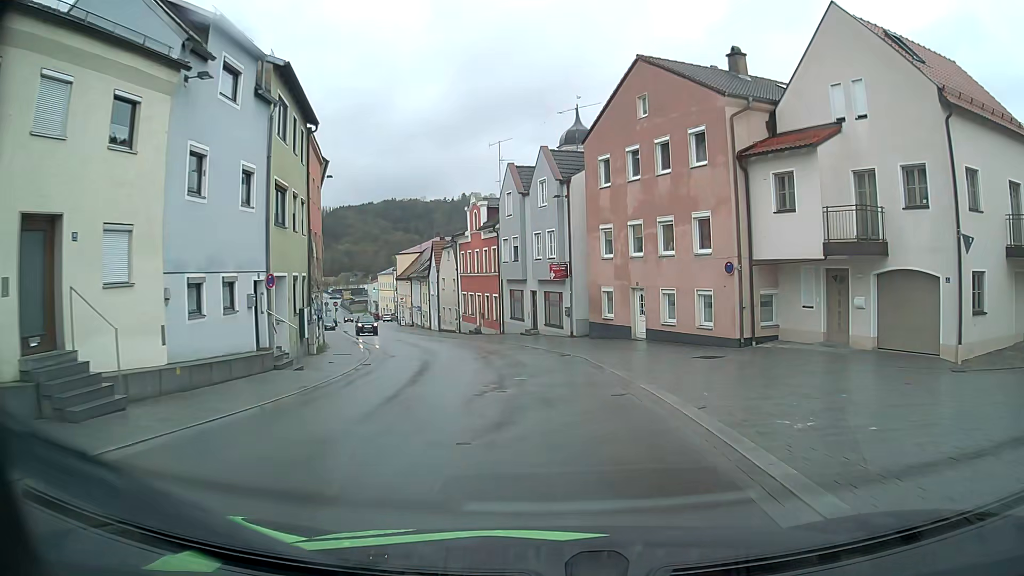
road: tertiary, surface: asphalt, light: Day
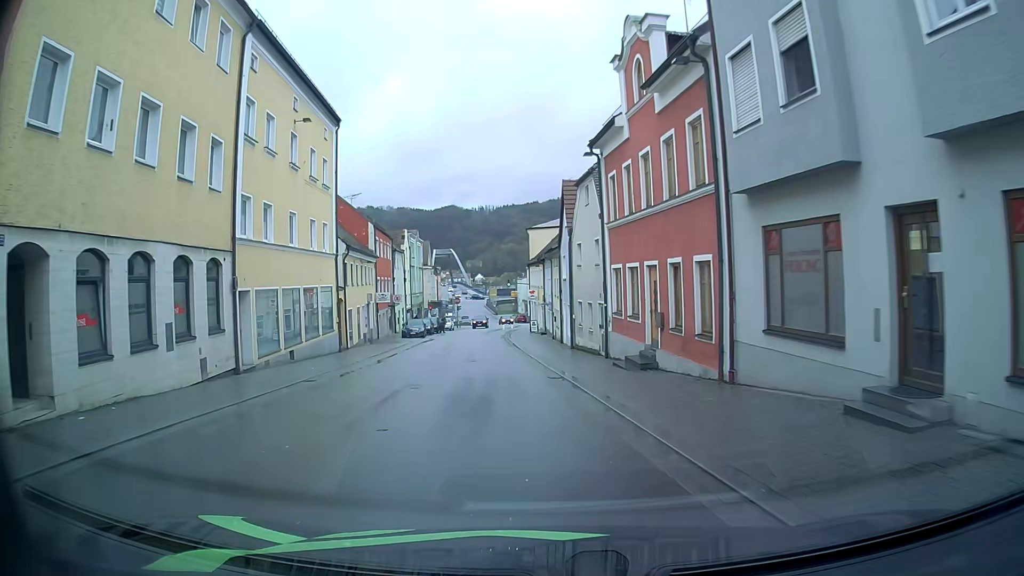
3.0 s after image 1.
(-2.9, +29.2) m; -14°
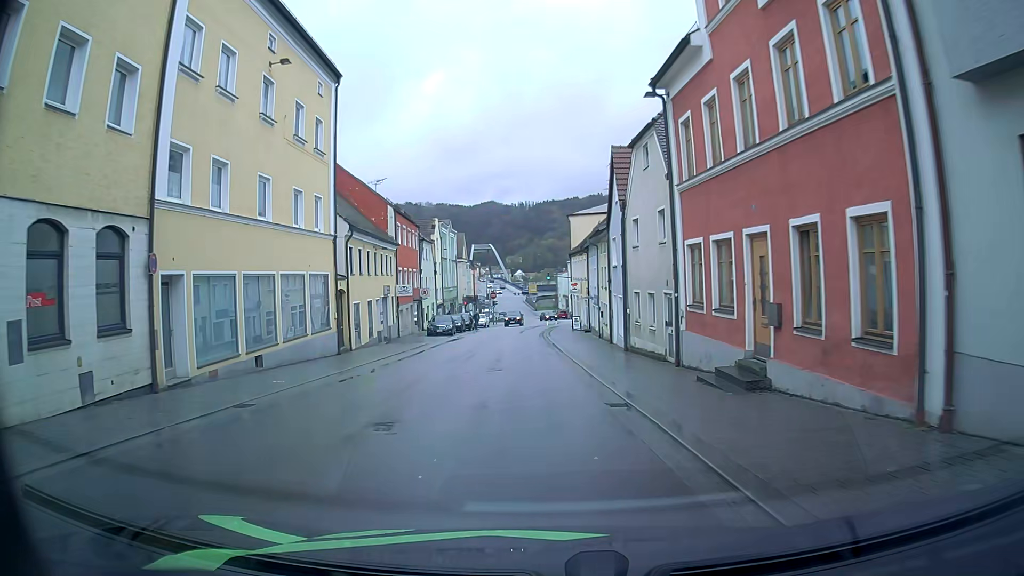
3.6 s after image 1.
(-0.2, +6.1) m; -4°
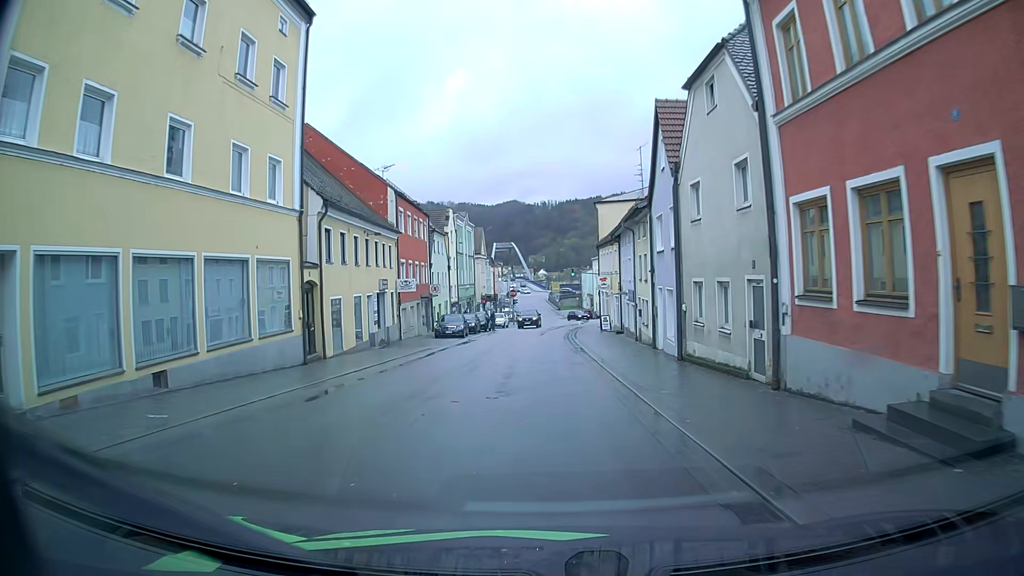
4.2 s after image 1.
(-0.2, +6.1) m; -2°
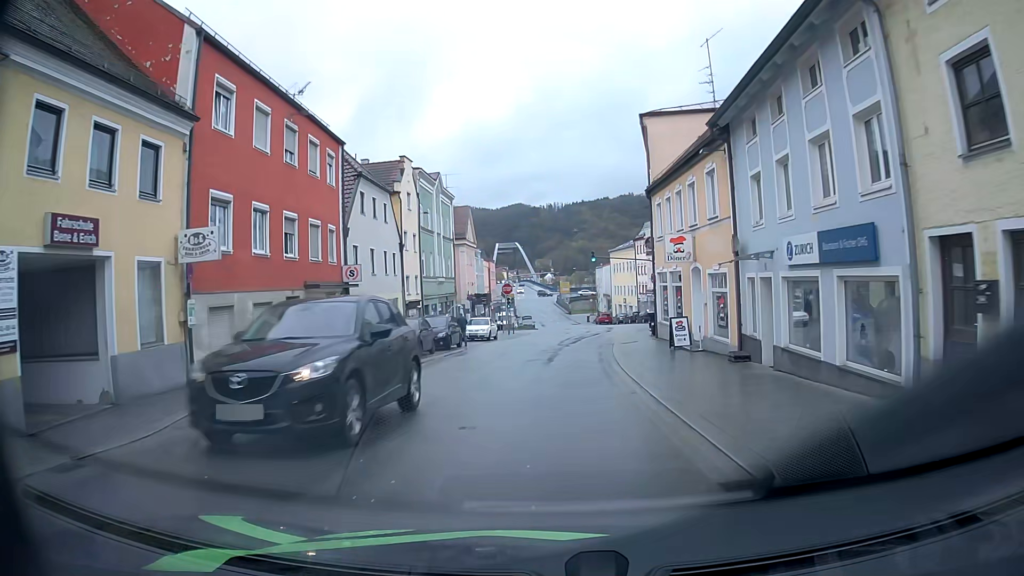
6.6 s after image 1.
(-0.4, +23.6) m; -1°
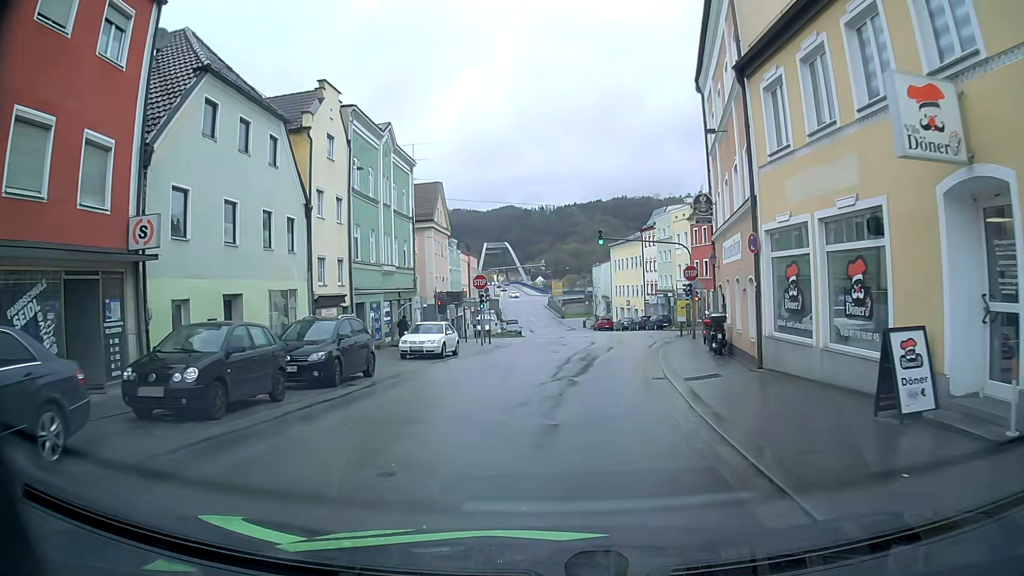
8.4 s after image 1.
(0.0, +14.9) m; 0°
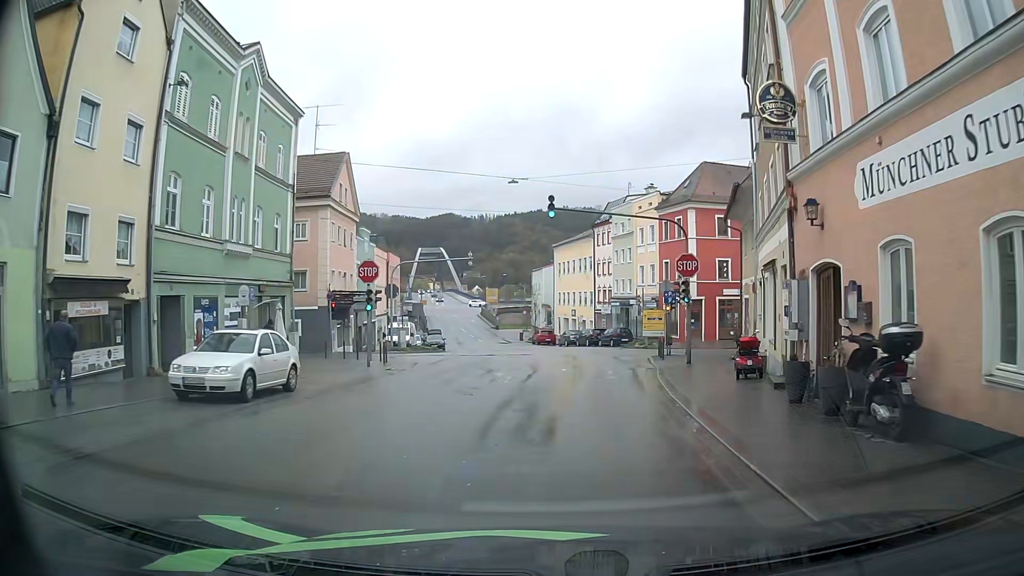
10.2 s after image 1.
(+0.5, +13.1) m; +4°
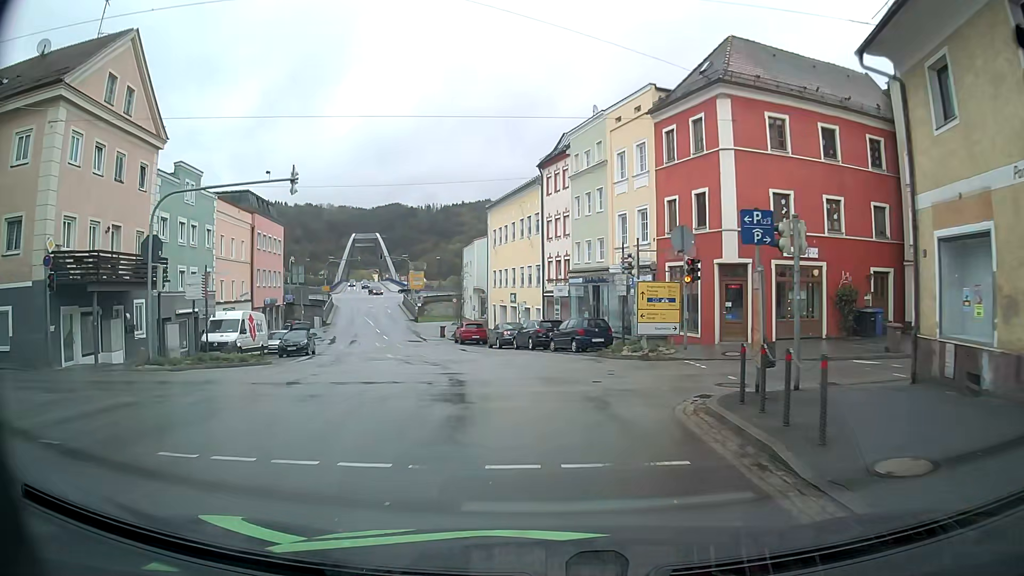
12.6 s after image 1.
(+1.9, +22.2) m; +6°
